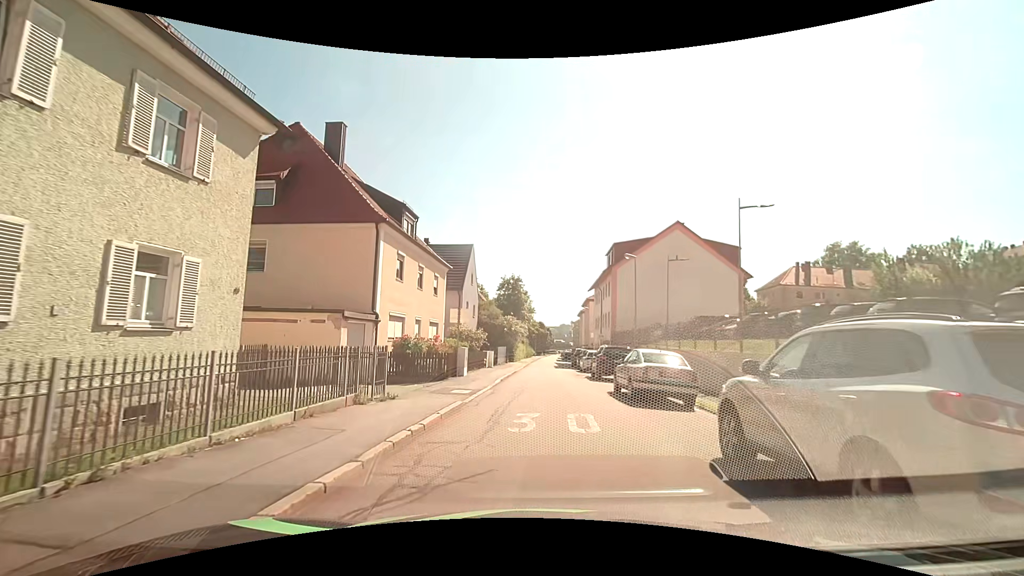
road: residential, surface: asphalt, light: Day
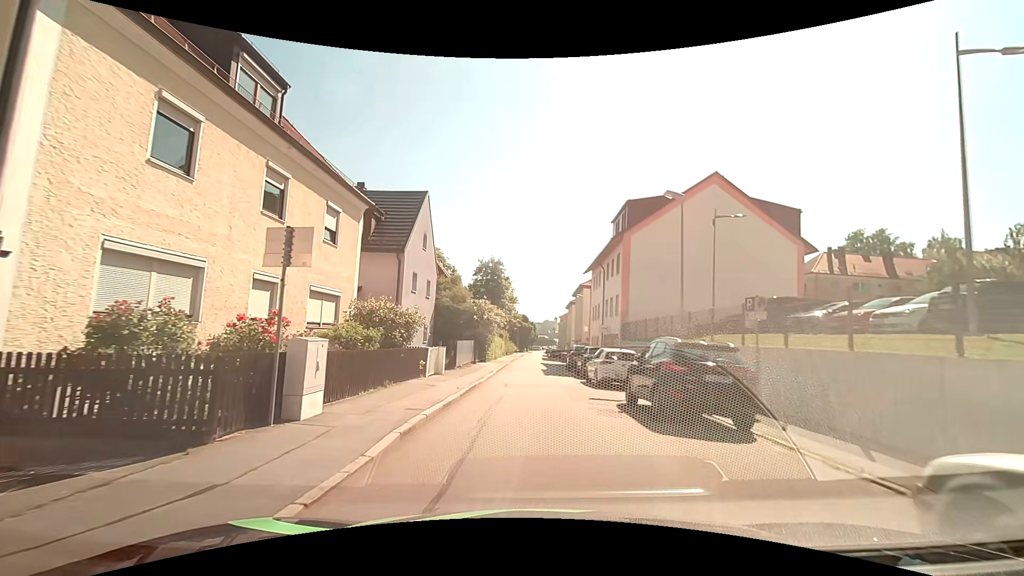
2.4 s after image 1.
(+0.4, +14.1) m; +2°
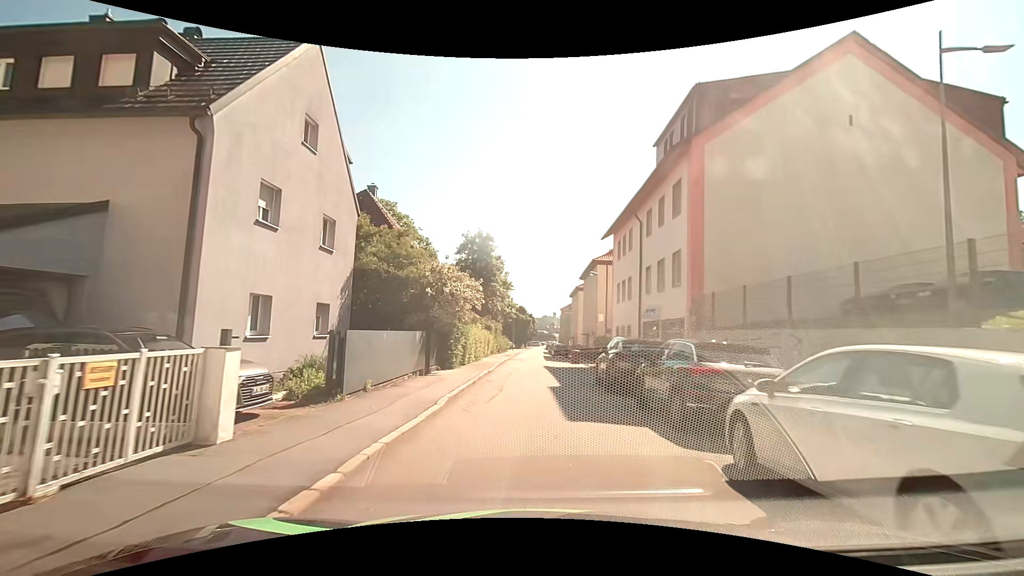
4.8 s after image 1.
(0.0, +15.7) m; 0°
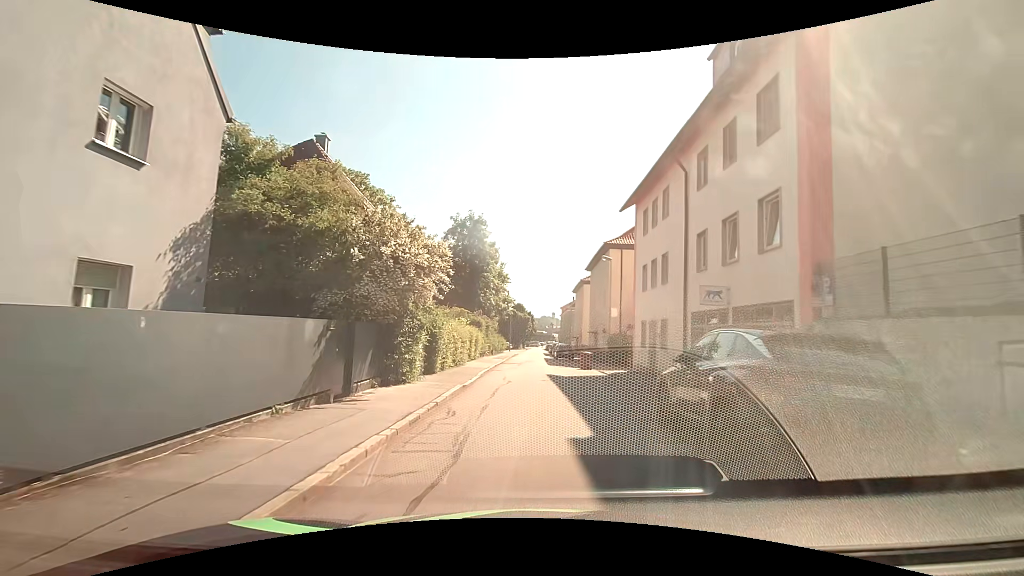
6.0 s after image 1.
(0.0, +8.5) m; -1°
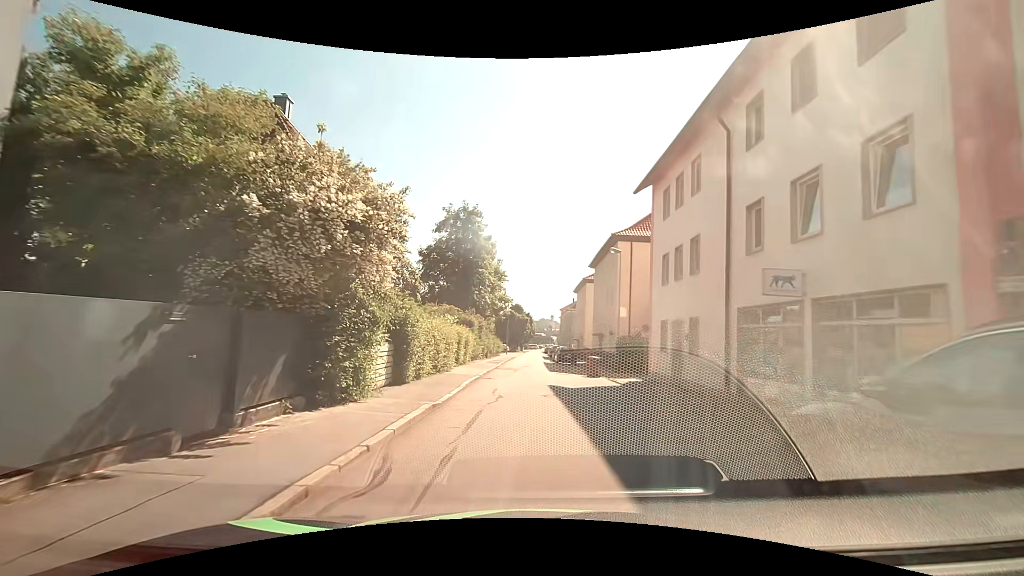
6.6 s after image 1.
(0.0, +4.4) m; +1°
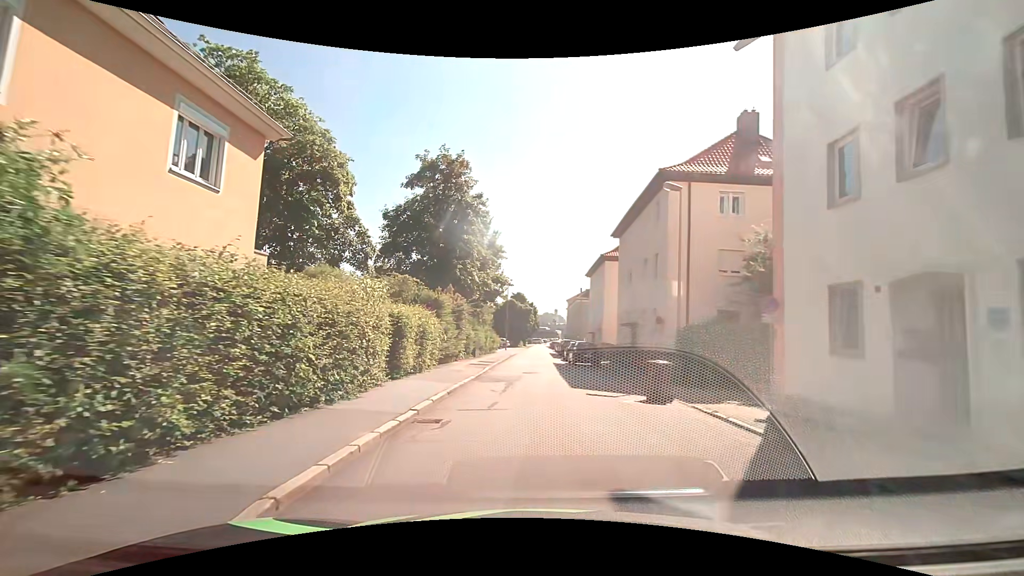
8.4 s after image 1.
(0.0, +12.7) m; 0°
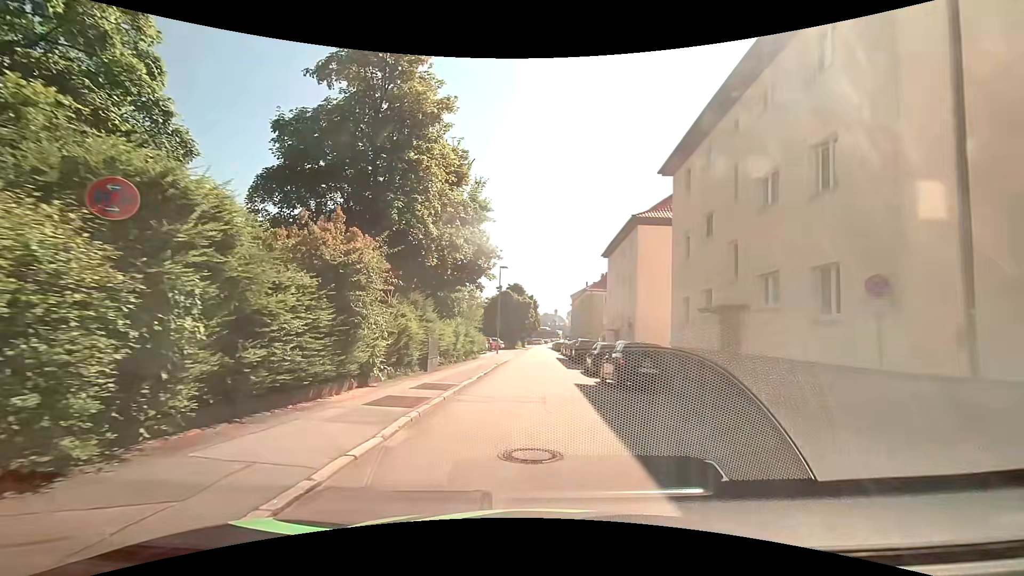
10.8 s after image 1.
(-0.2, +15.1) m; 0°
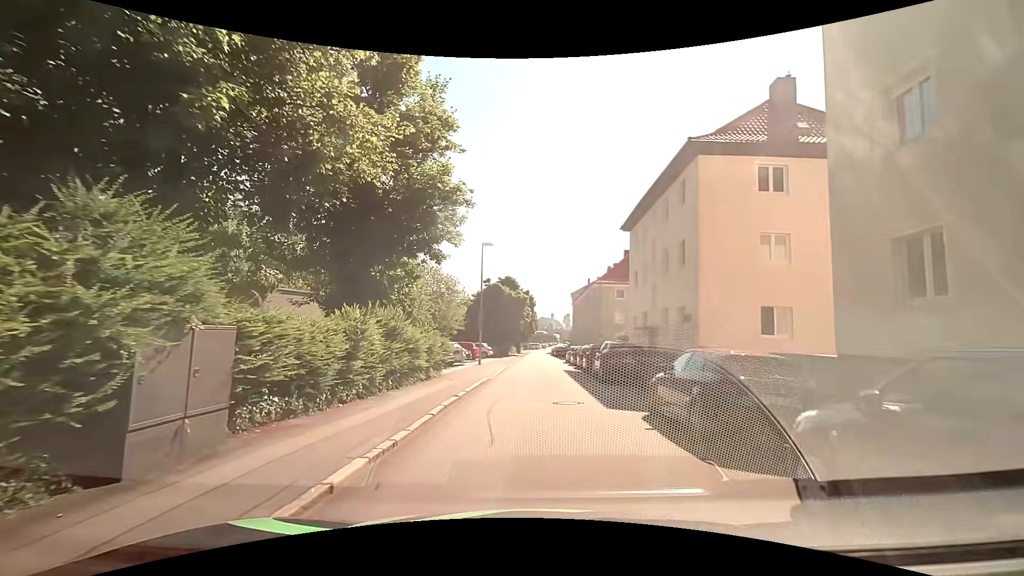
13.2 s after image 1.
(-0.1, +13.1) m; 0°
(0, +10) (0, +20) (0, +30) (0, +40) (0, +50) (0, +60) (0, +70) (0, +80) (0, +90) (+1, +100) m
